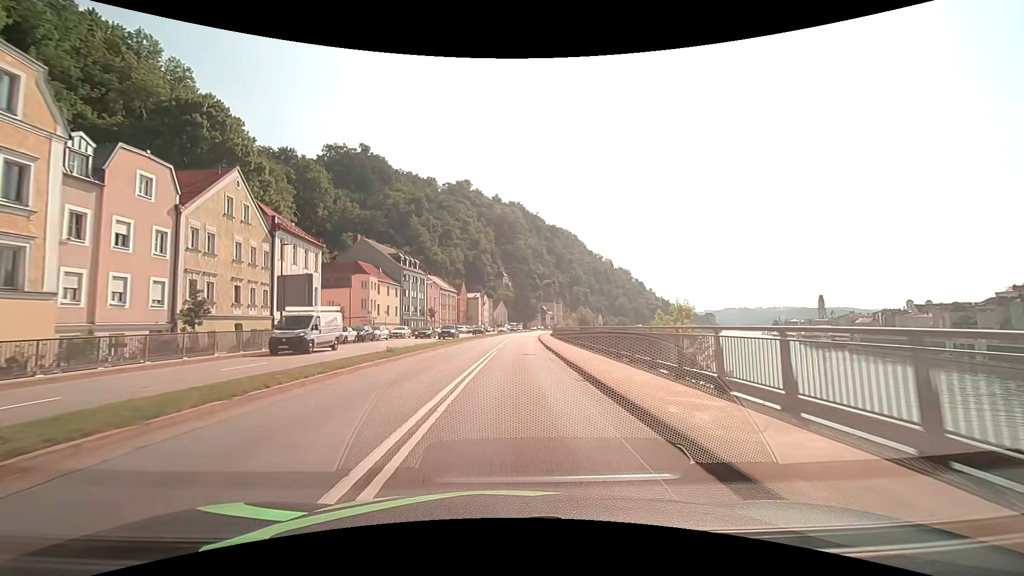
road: primary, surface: asphalt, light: Day
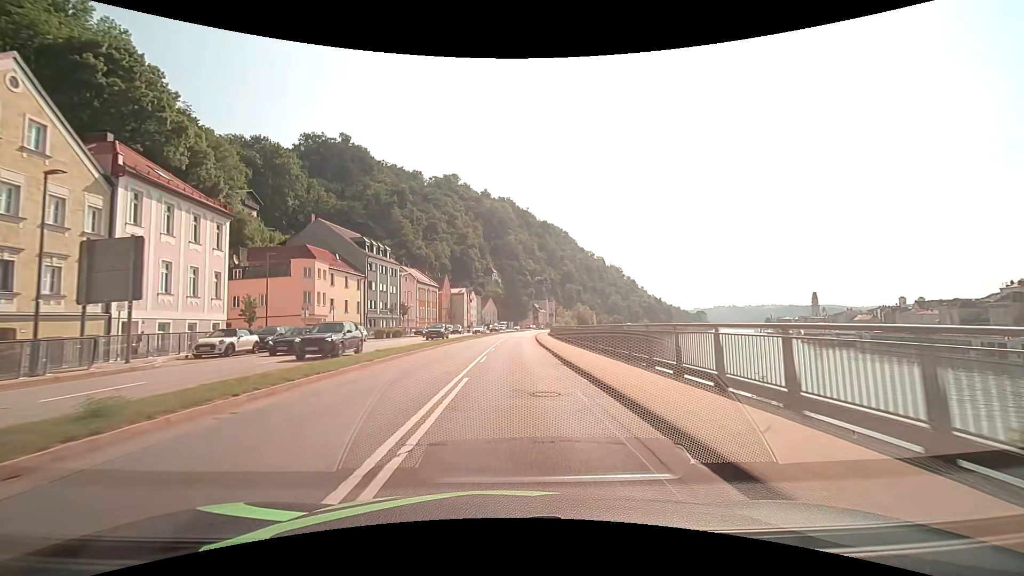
(+0.2, +15.2) m; +1°
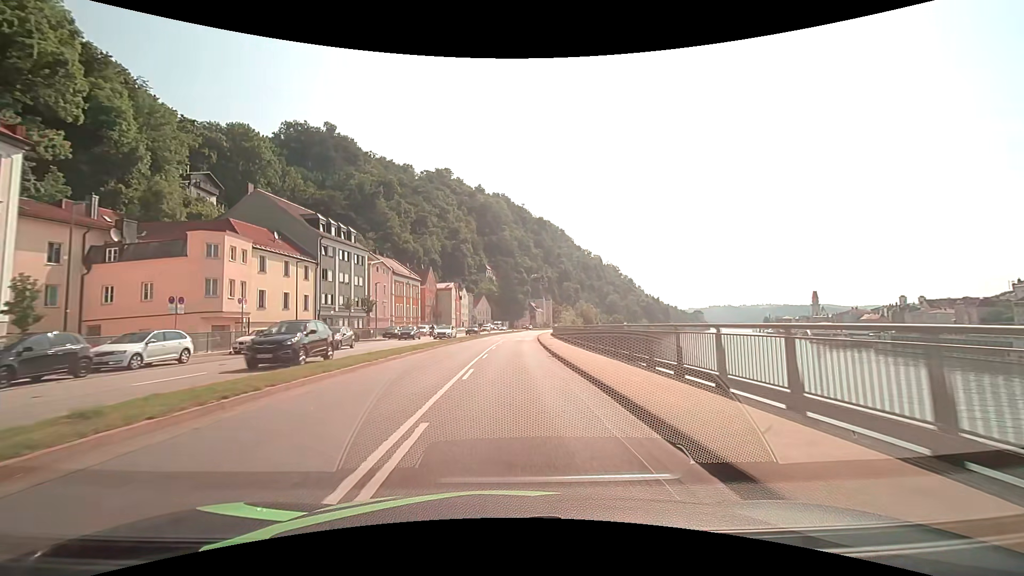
(+0.1, +15.2) m; +1°
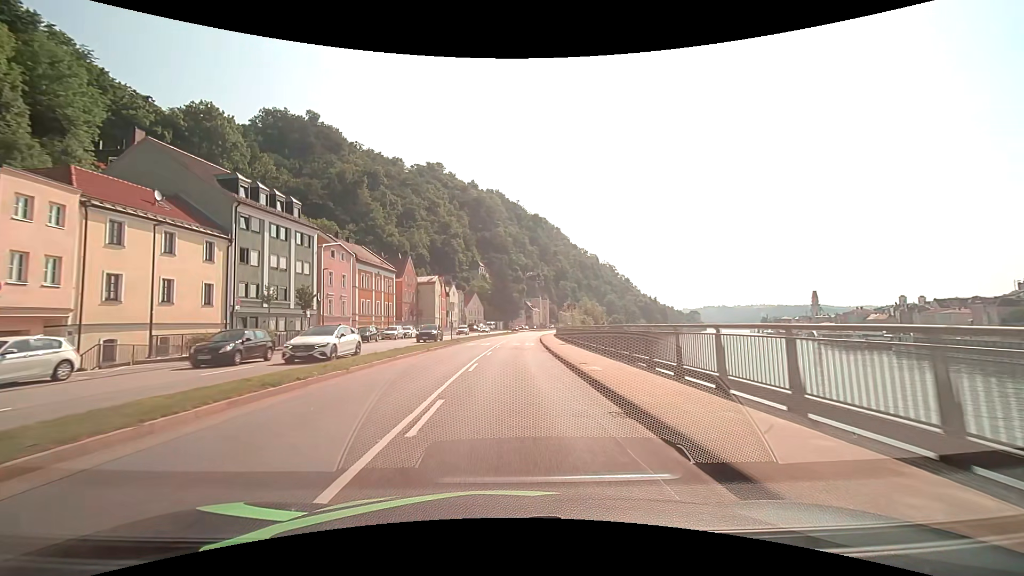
(0.0, +15.2) m; 0°
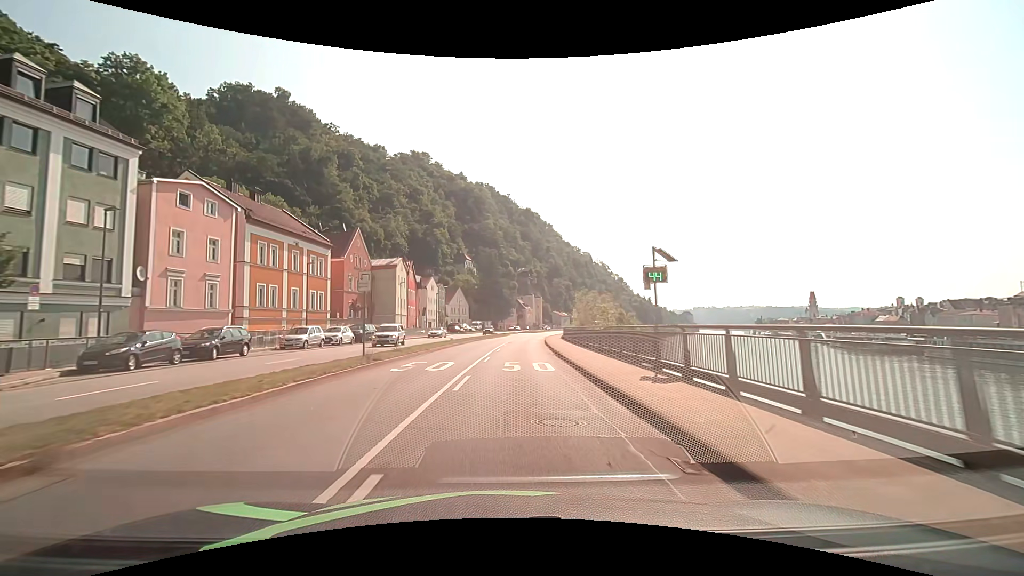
(+0.1, +22.9) m; +1°
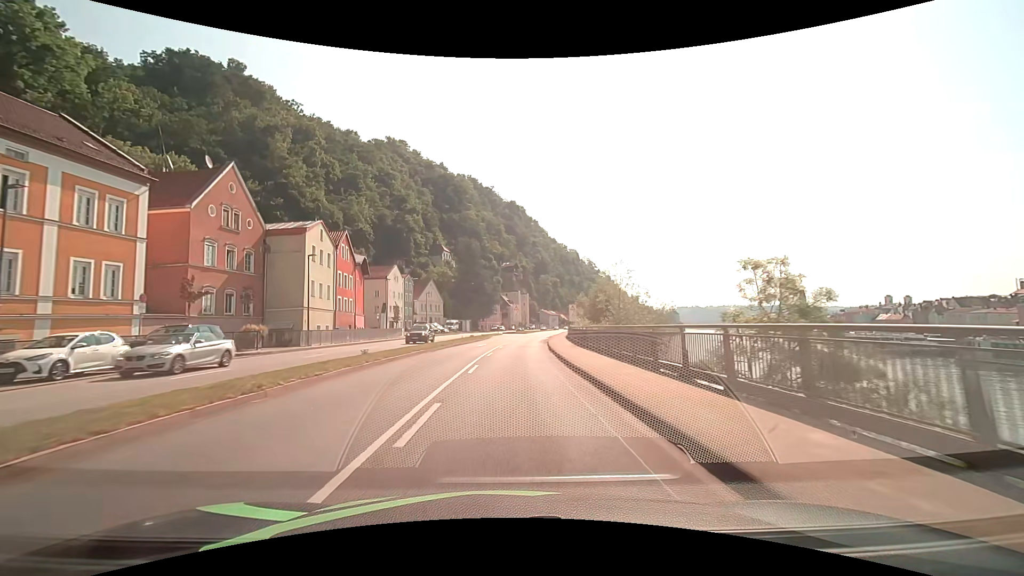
(+0.3, +22.9) m; +2°
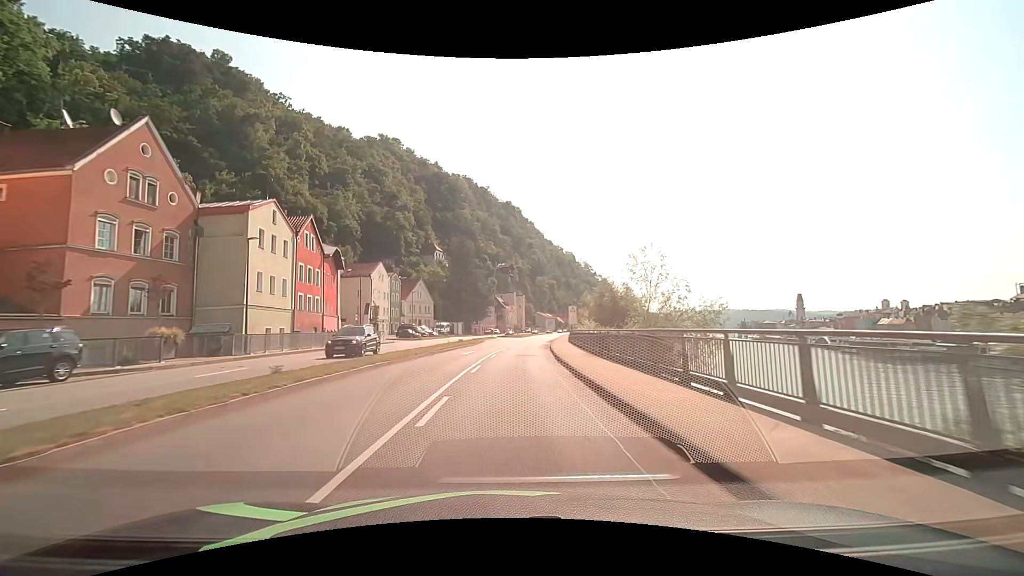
(0.0, +7.6) m; 0°
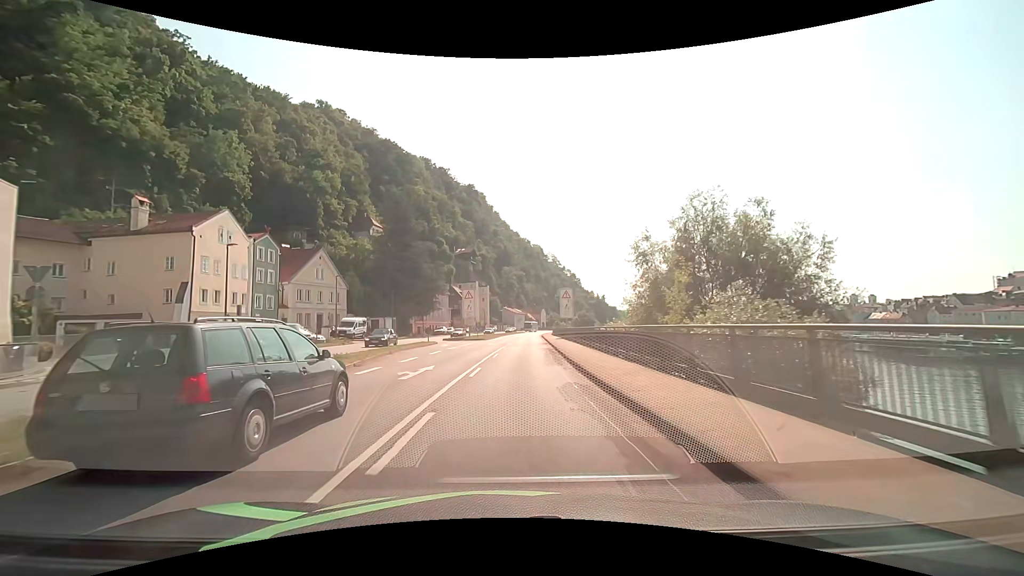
(+1.3, +38.1) m; +4°
(0, +10) (0, +20) (+1, +30) (+1, +40) (+2, +50) (+2, +60) (+3, +70) (+3, +80) (+4, +90) (+5, +100) m
